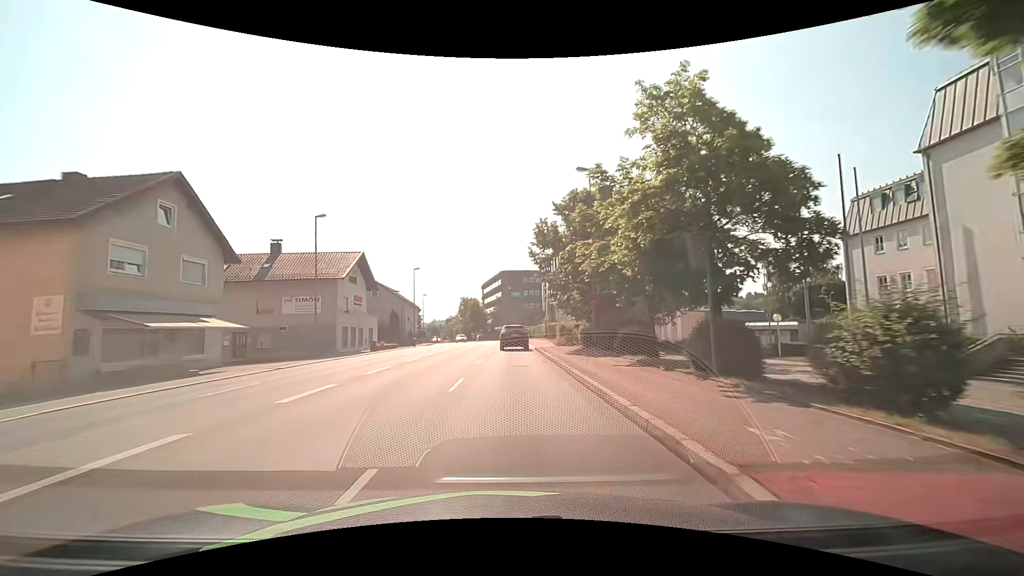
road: primary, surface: asphalt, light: Day
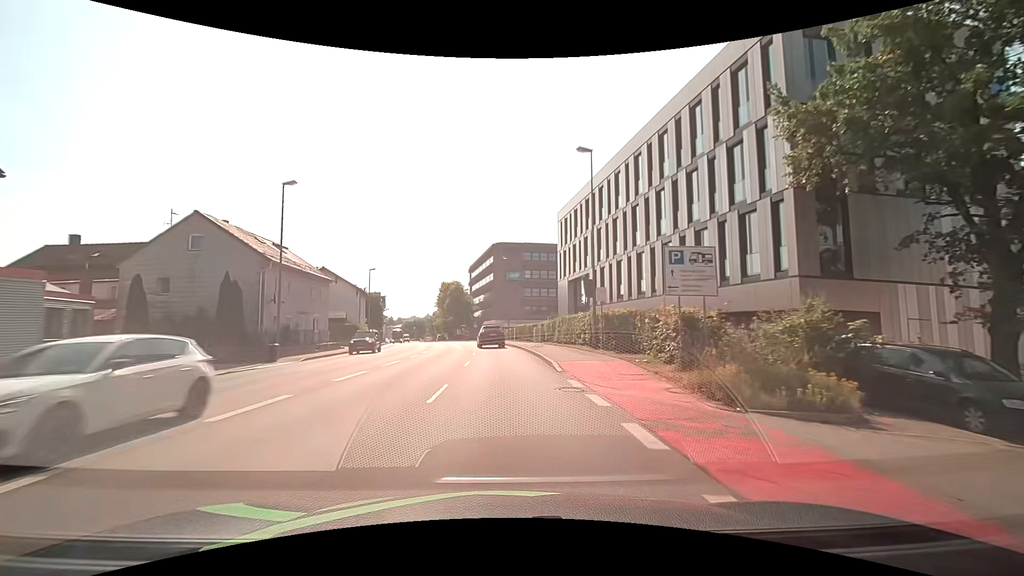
(+0.4, +38.0) m; +1°
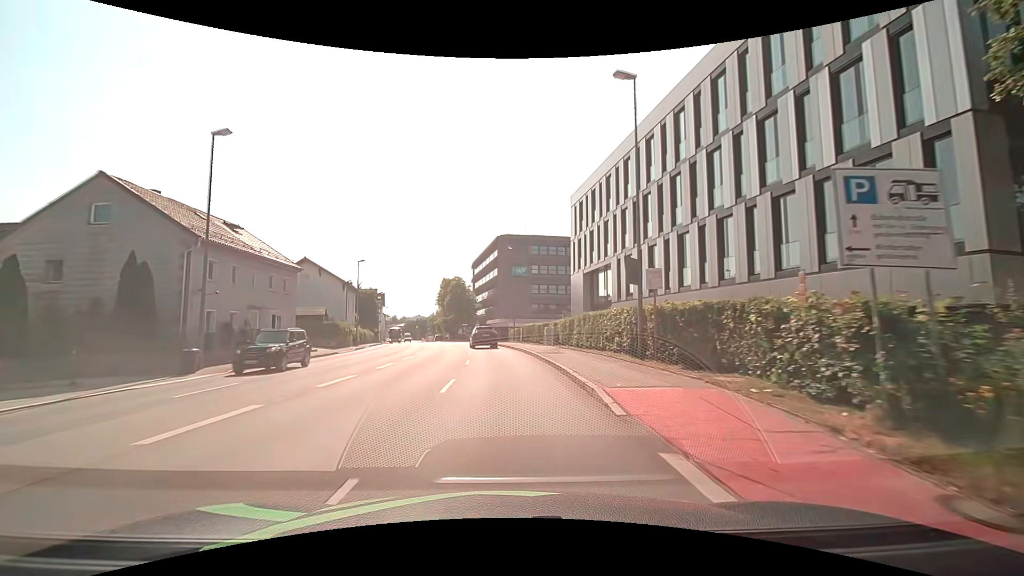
(0.0, +7.6) m; -1°
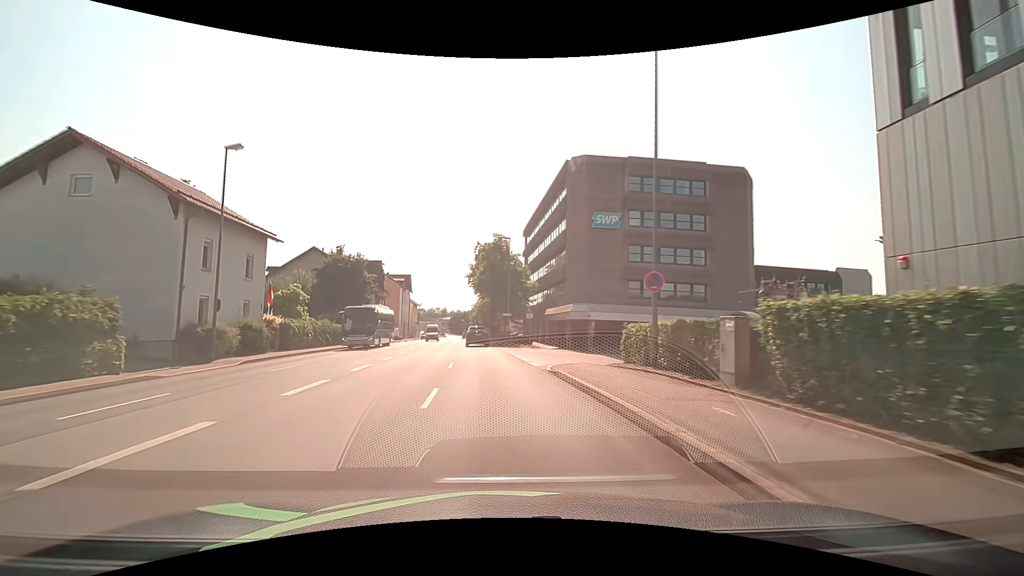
(-1.9, +38.2) m; -6°
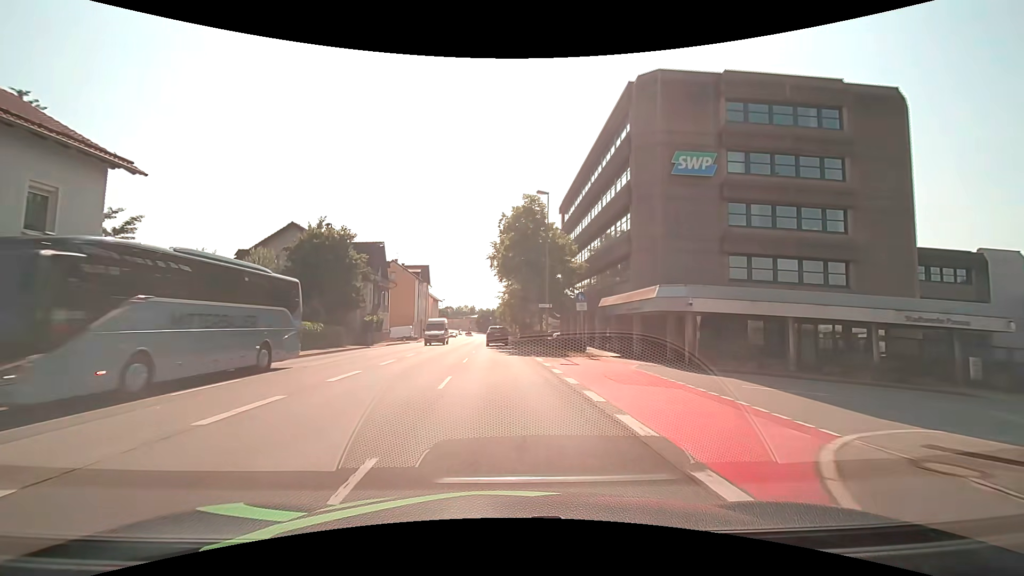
(-0.4, +15.4) m; -3°
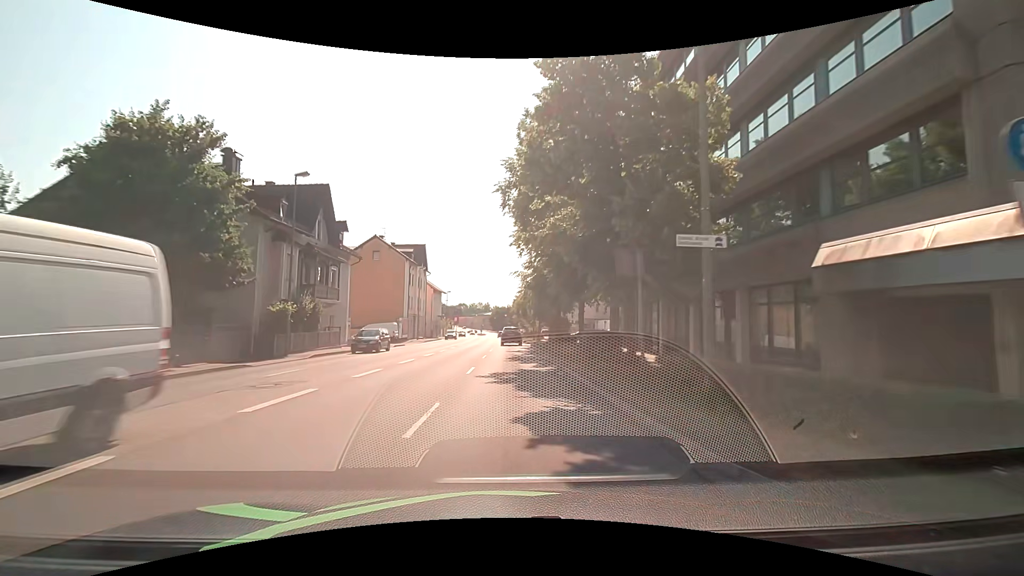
(-0.5, +23.2) m; -2°
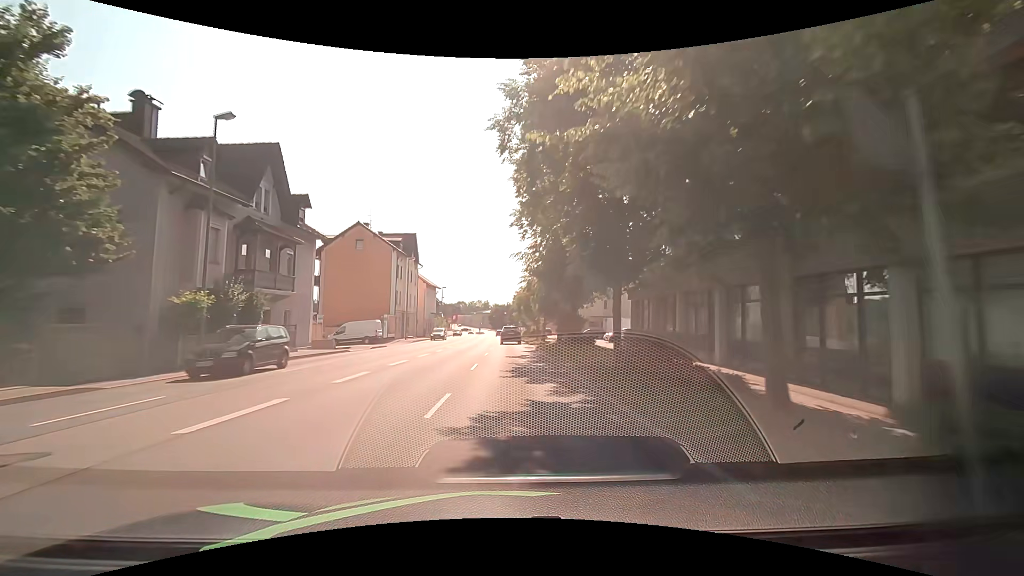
(0.0, +7.7) m; 0°
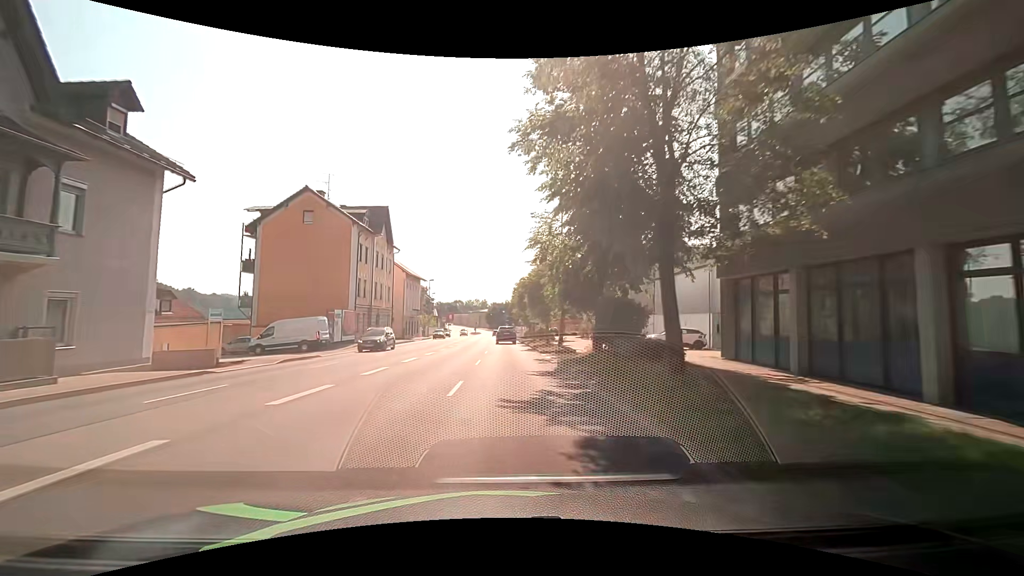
(-0.1, +15.5) m; 0°
(0, +10) (0, +20) (0, +30) (0, +40) (0, +50) (0, +60) (0, +70) (0, +80) (-1, +90) (-1, +100) m
